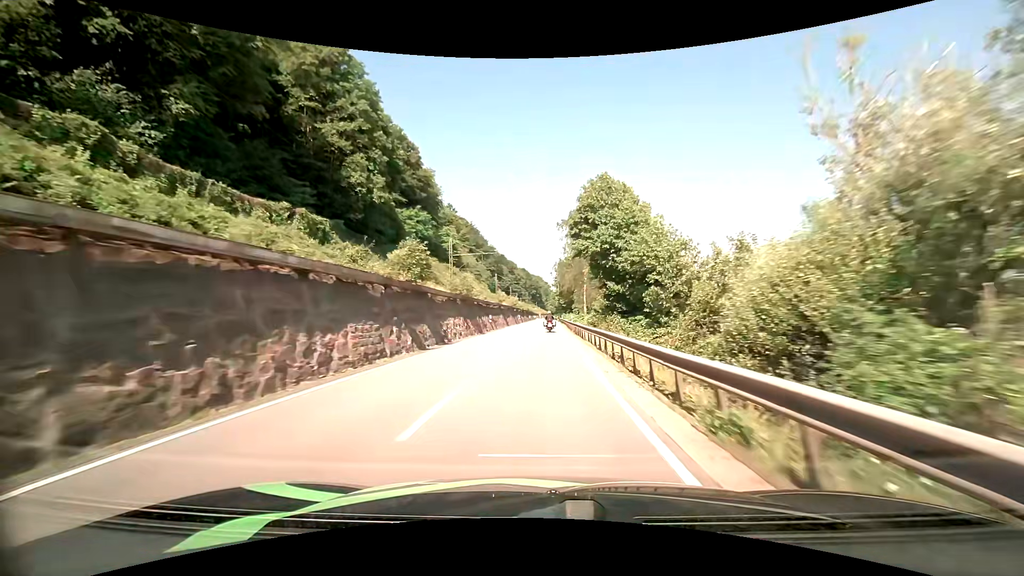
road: primary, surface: asphalt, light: Day
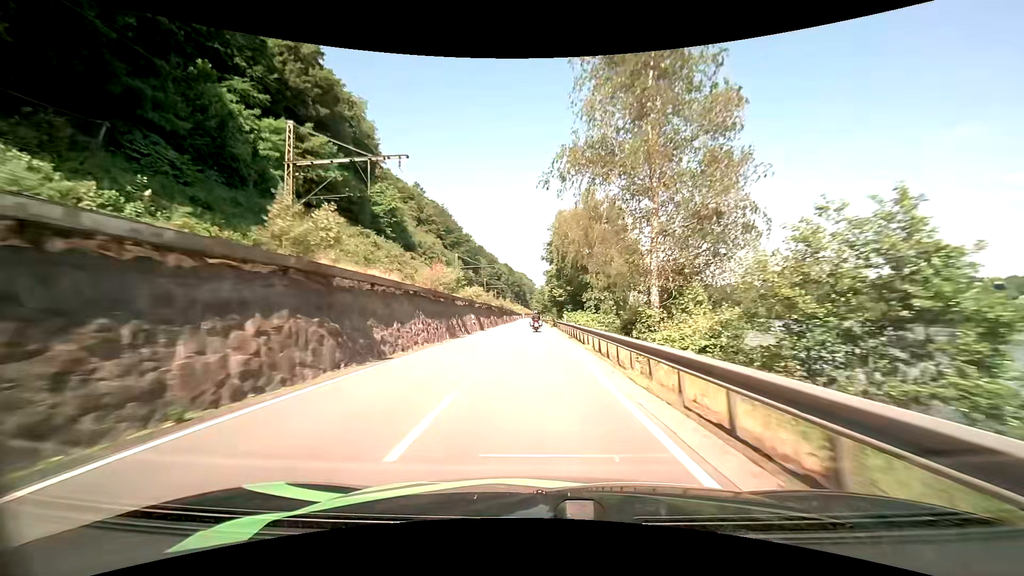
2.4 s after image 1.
(+0.8, +48.5) m; +2°
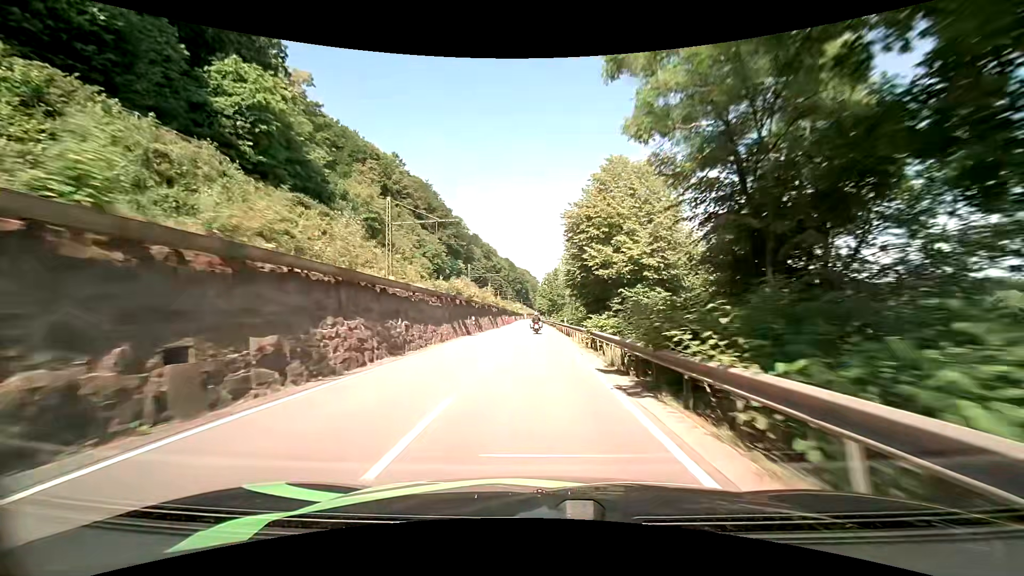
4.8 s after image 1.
(-0.2, +48.3) m; -1°
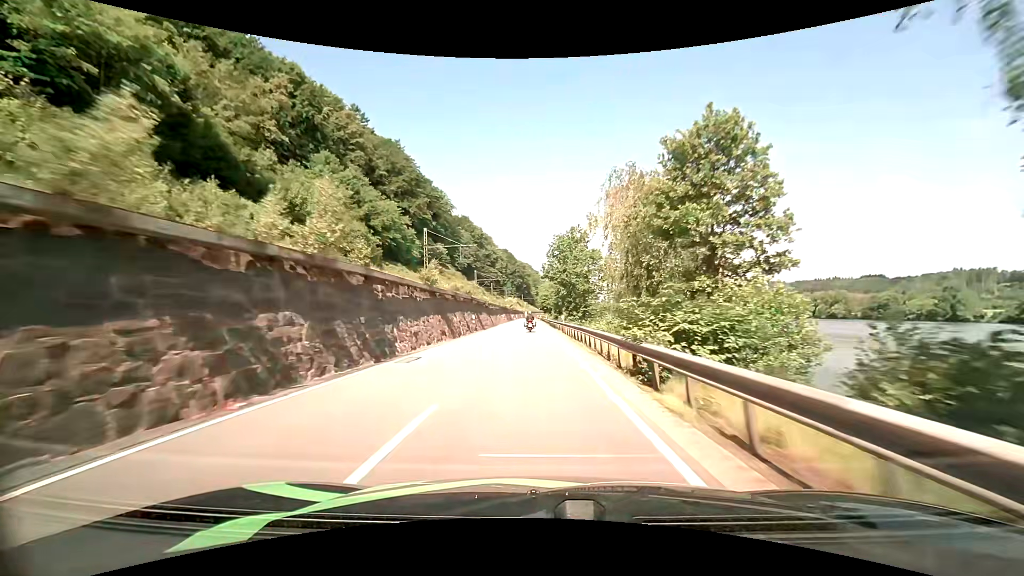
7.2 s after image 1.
(+0.2, +48.9) m; 0°
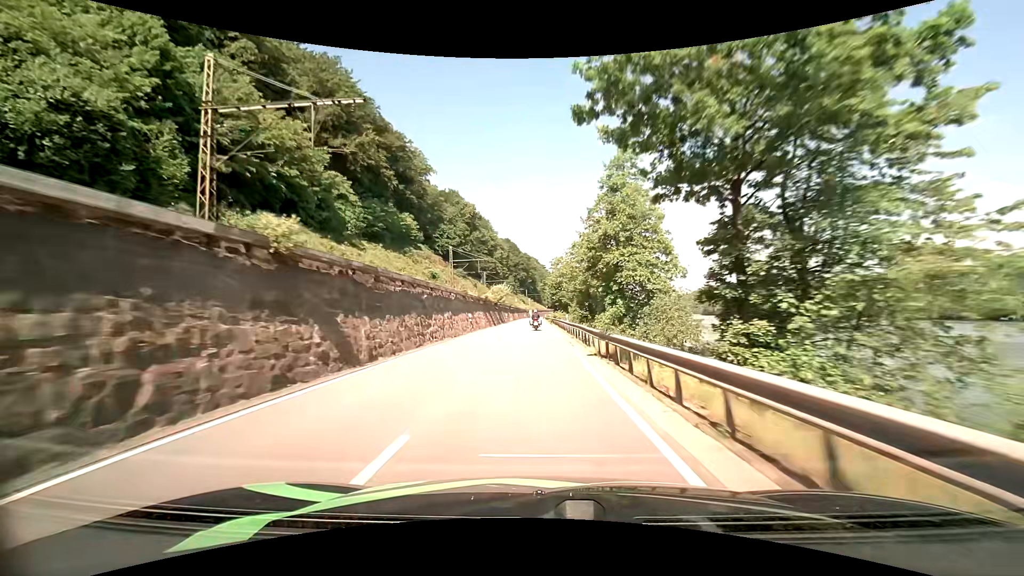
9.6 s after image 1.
(-0.5, +49.5) m; -1°
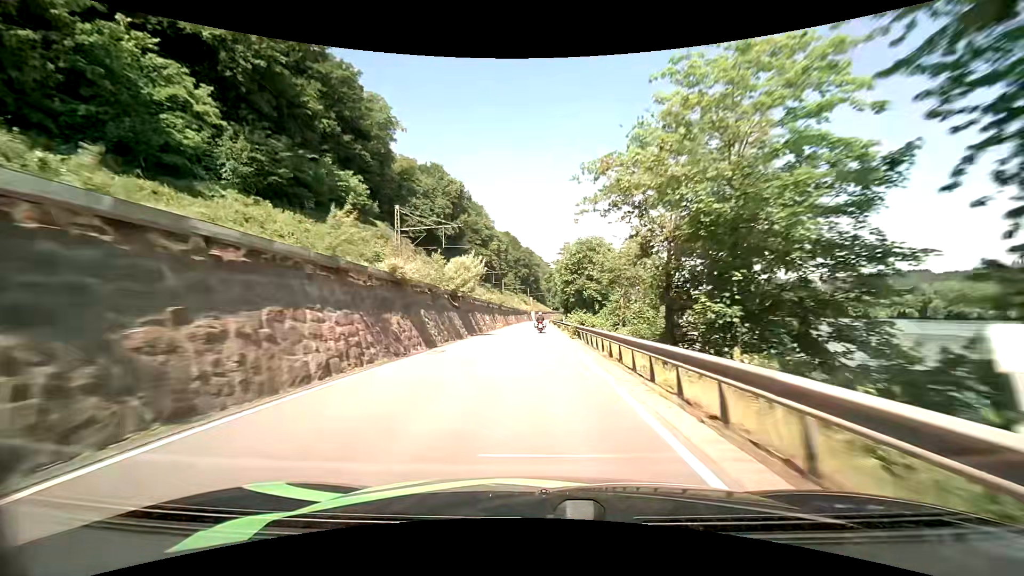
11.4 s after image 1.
(-0.3, +37.5) m; -1°
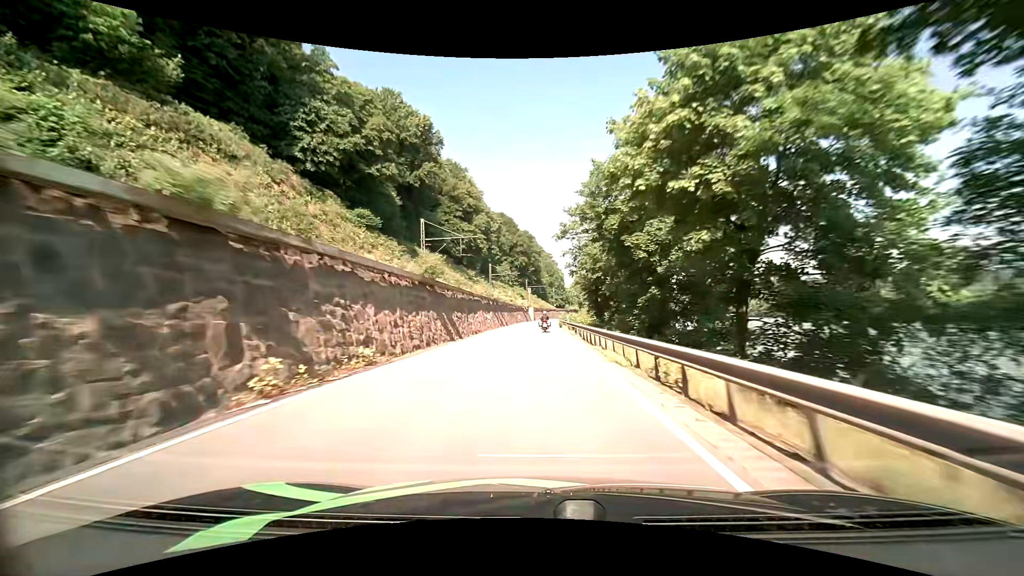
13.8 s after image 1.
(-0.1, +50.1) m; 0°
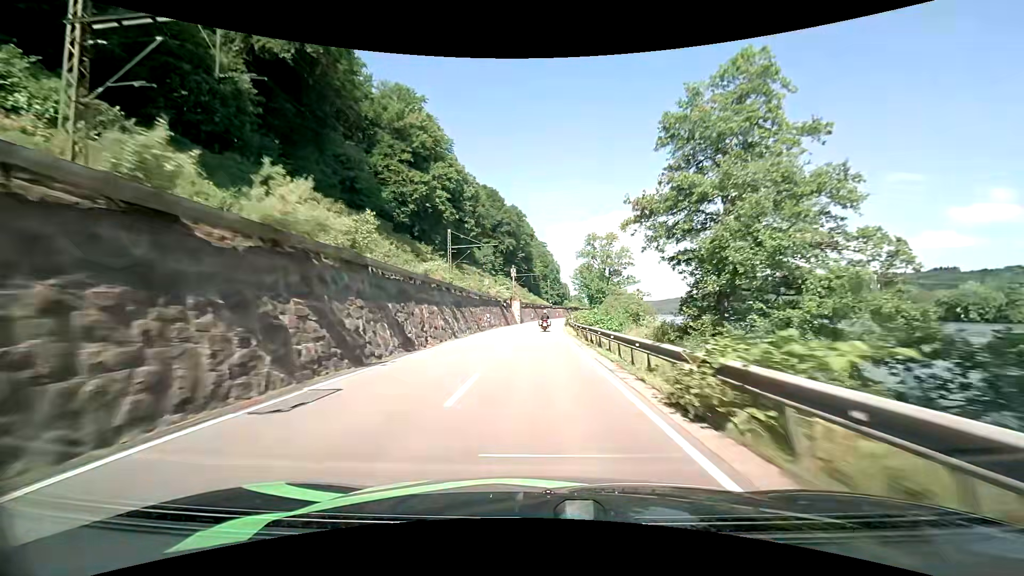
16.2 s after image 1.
(+0.4, +49.9) m; +1°
(0, +10) (0, +20) (0, +30) (0, +40) (+1, +50) (+1, +60) (+2, +70) (+3, +80) (+3, +90) (+5, +100) m
